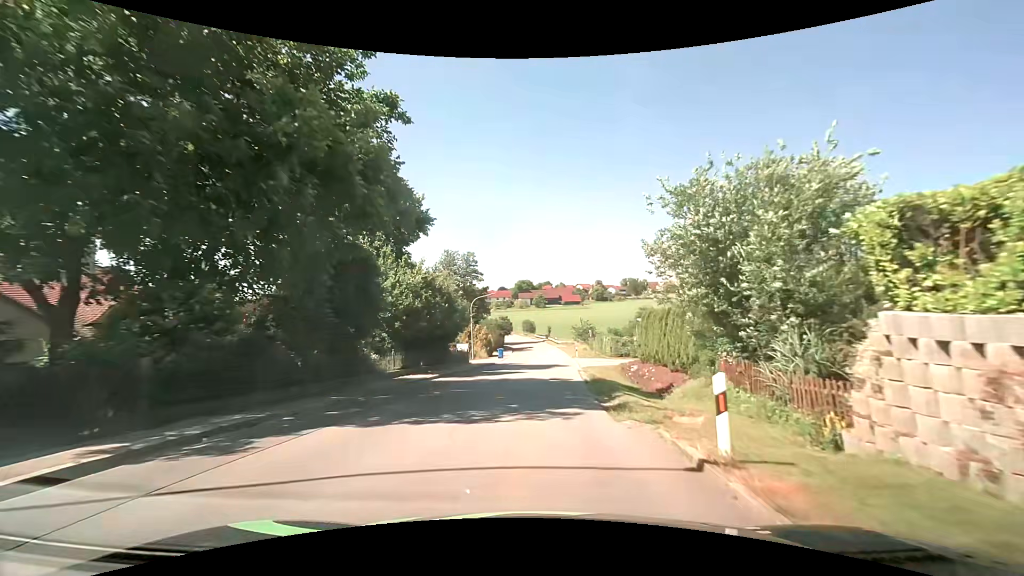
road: tertiary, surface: asphalt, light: Day
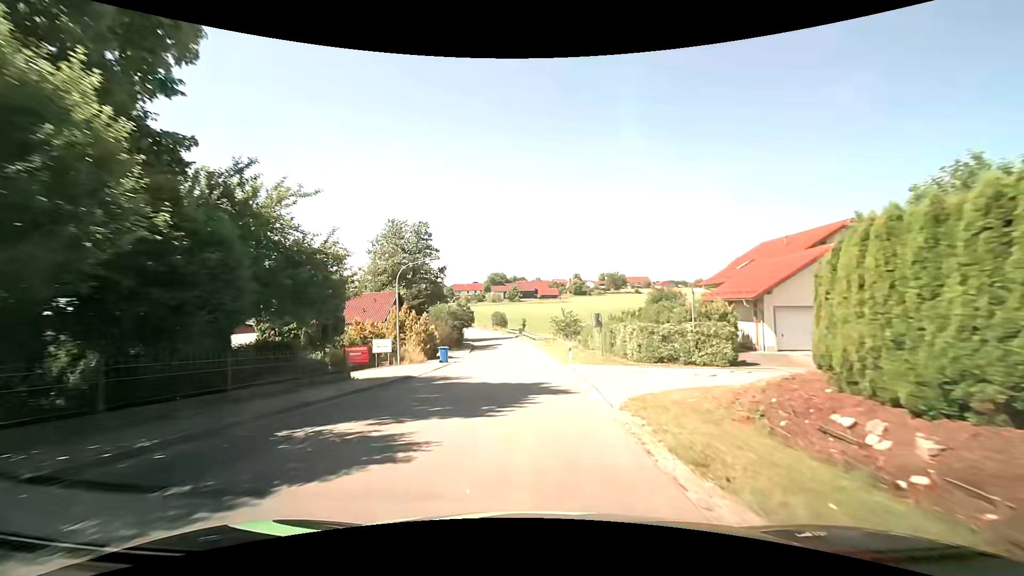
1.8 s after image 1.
(+0.9, +21.2) m; +3°
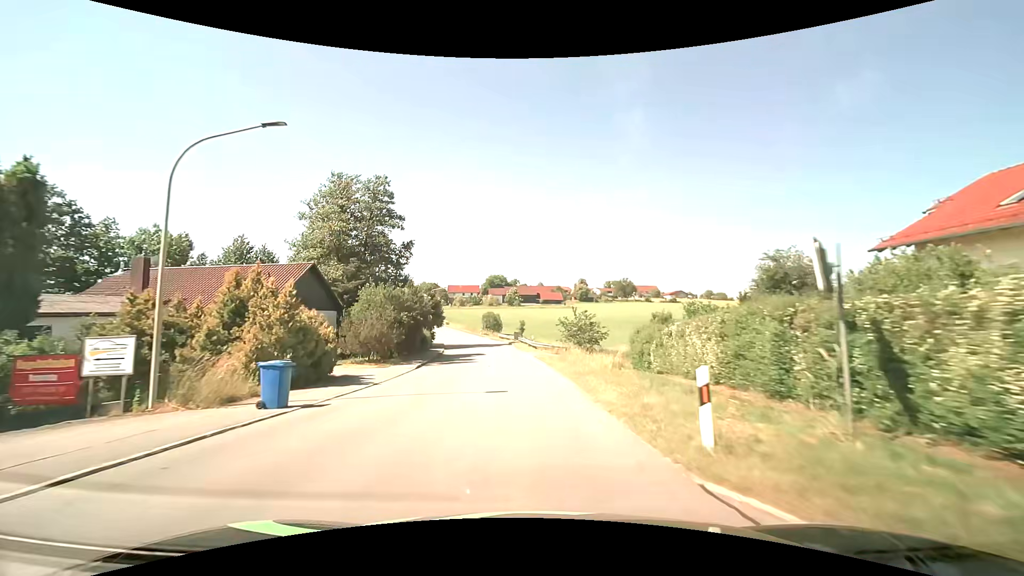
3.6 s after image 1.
(+0.1, +22.2) m; 0°
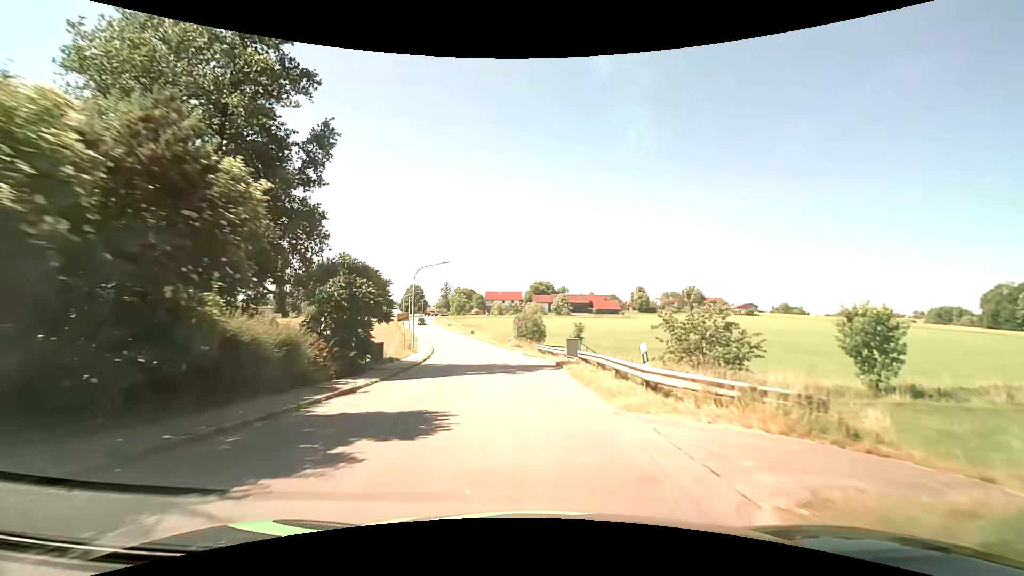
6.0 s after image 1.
(-1.2, +31.2) m; -5°
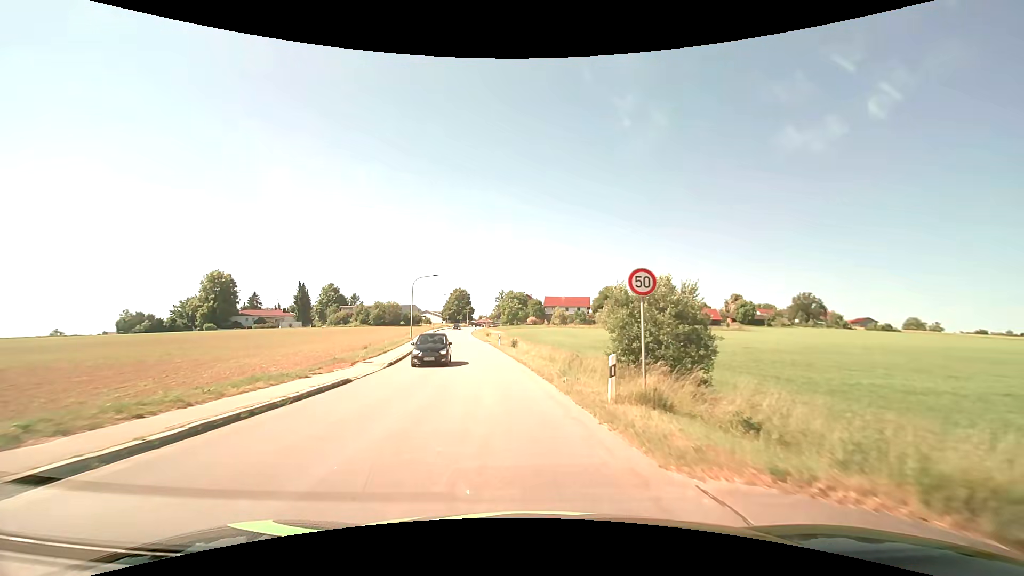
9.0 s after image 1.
(-2.3, +37.4) m; -7°
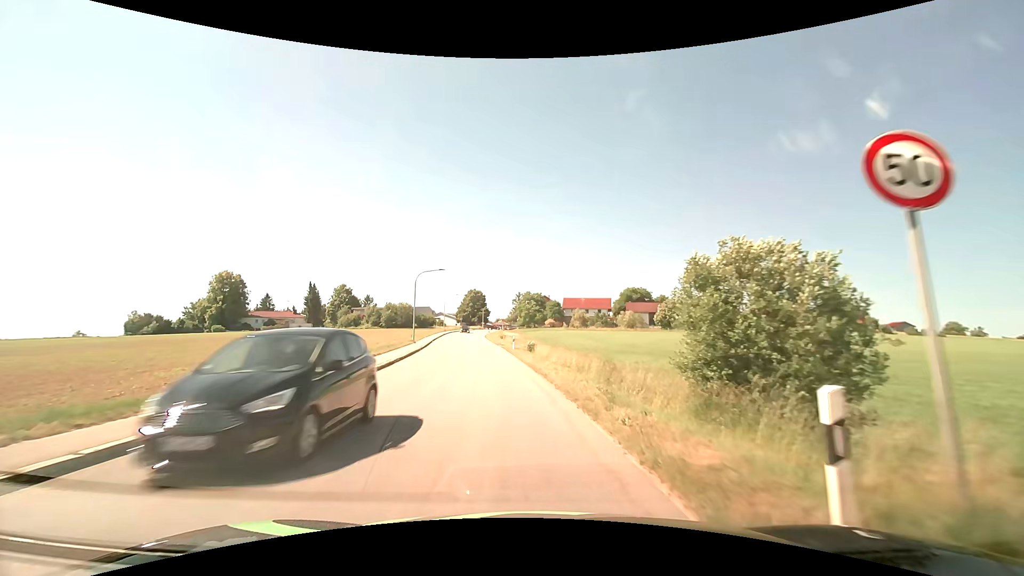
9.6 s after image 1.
(-0.1, +6.8) m; -2°
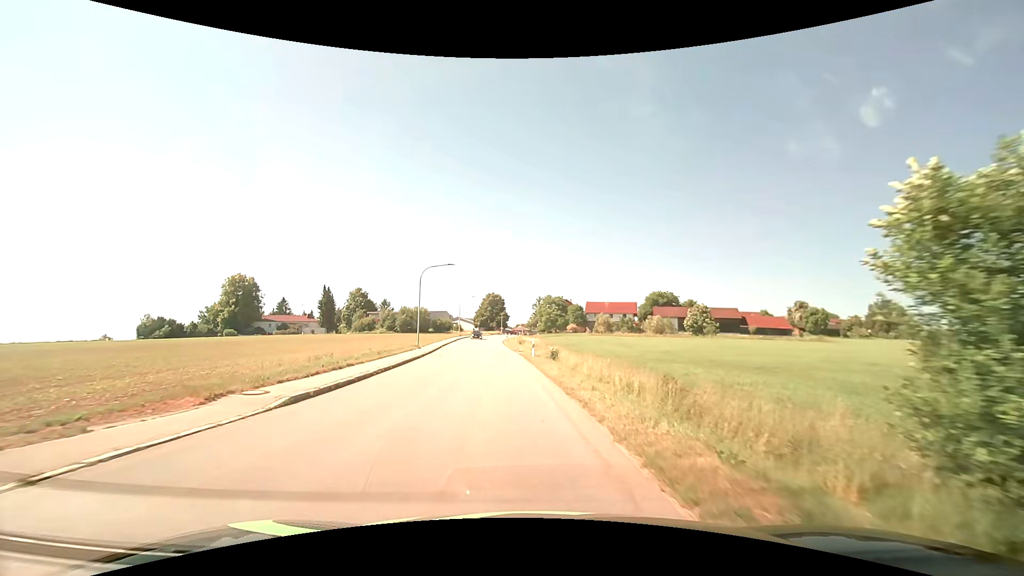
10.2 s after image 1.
(-0.1, +6.6) m; -2°
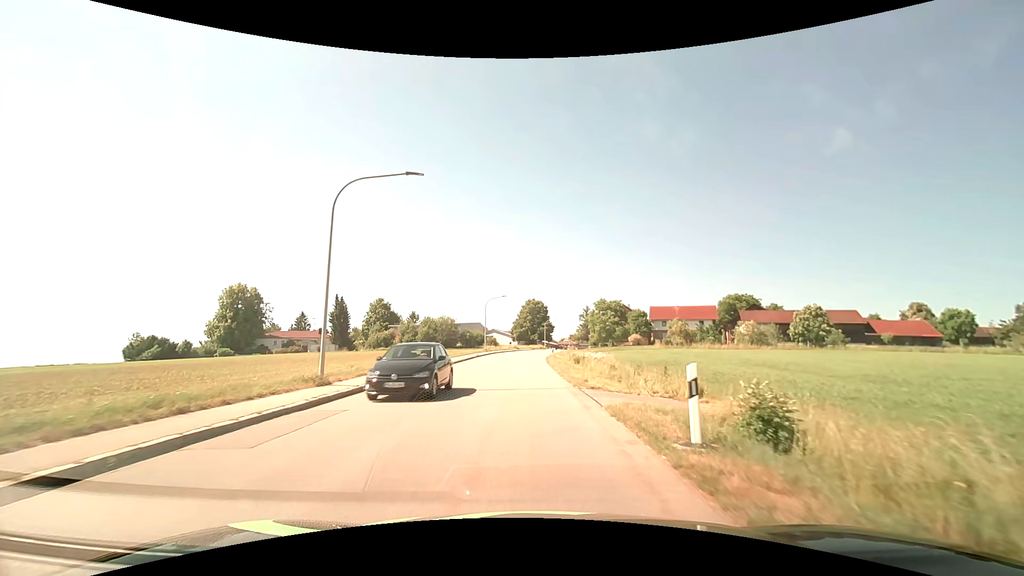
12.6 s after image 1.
(-1.3, +26.2) m; -5°
(0, +10) (0, +20) (-1, +30) (-1, +40) (-1, +50) (0, +60) (+1, +70) (+2, +80) (+3, +90) (+5, +100) m
